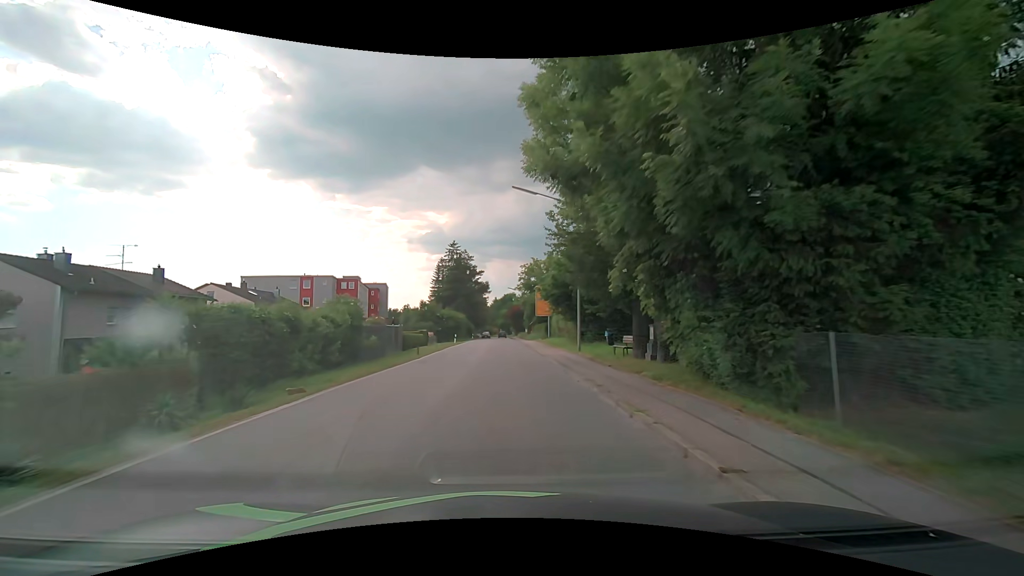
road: secondary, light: Day
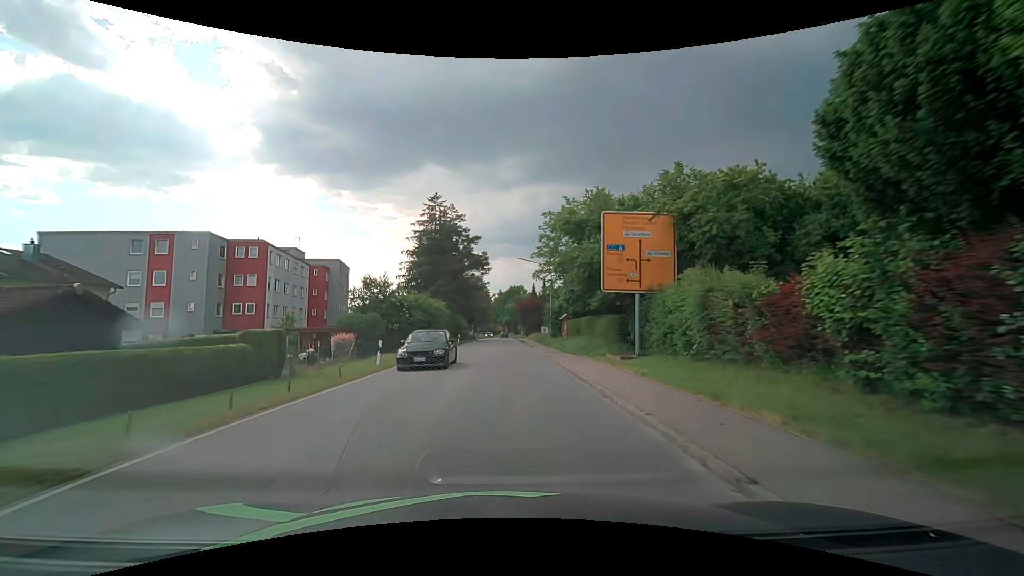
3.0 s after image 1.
(-0.5, +34.7) m; -1°
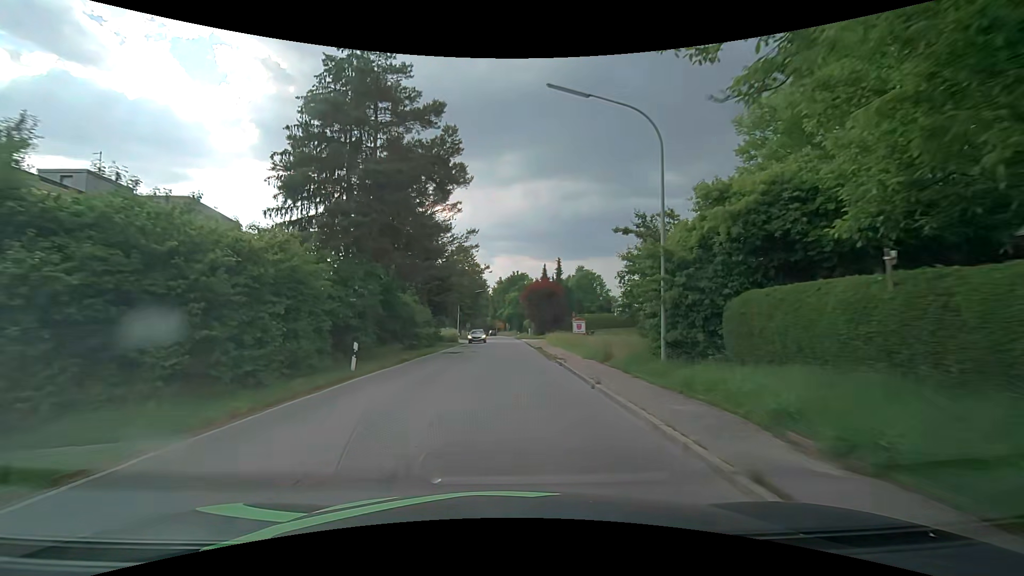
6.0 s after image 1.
(0.0, +35.9) m; 0°
(0, +10) (0, +20) (0, +30) (0, +40) (0, +50) (0, +60) (0, +70) (0, +80) (0, +90) (-1, +100) m
